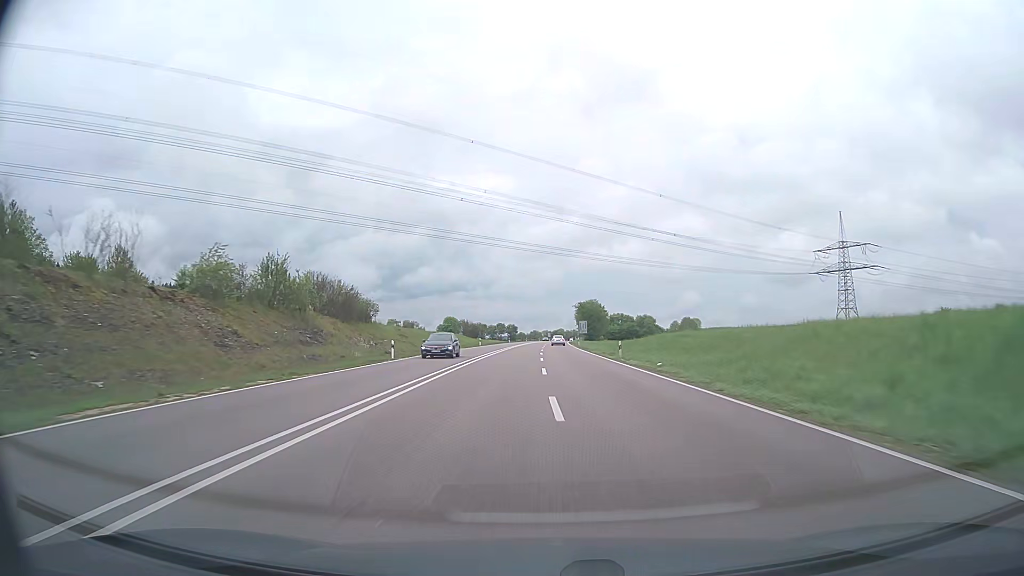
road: trunk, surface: asphalt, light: Day
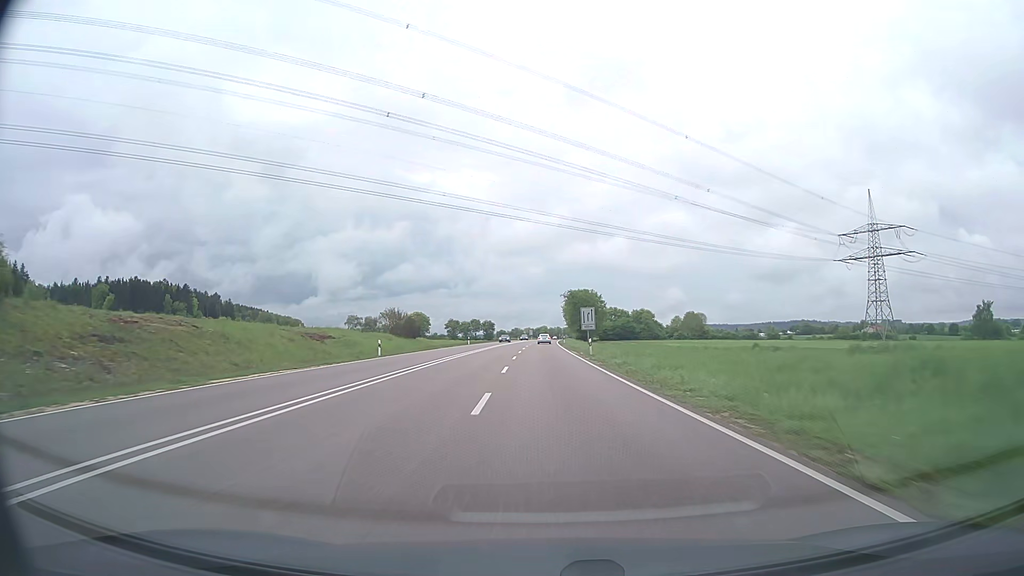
(+0.8, +47.2) m; +2°
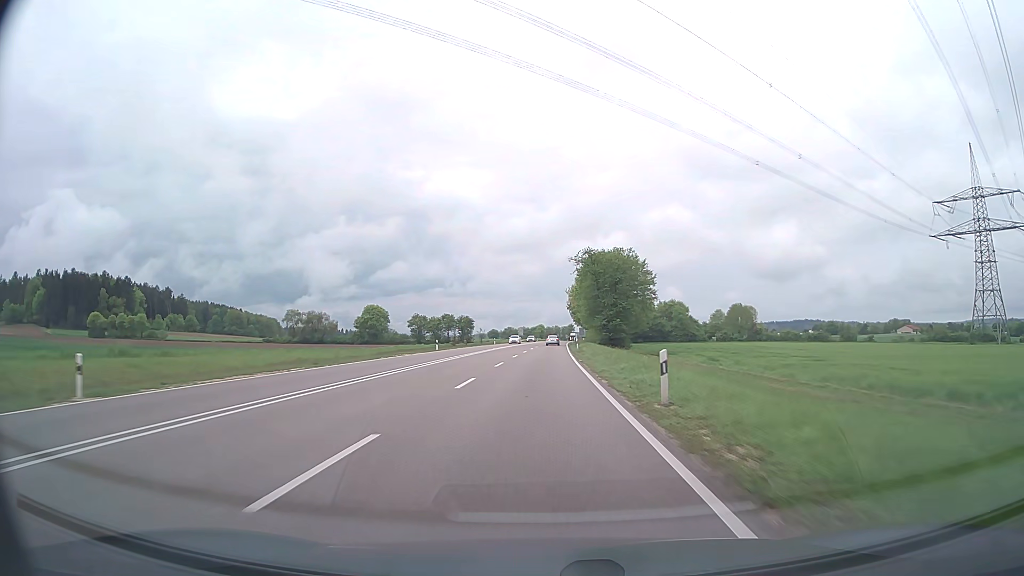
(+0.3, +78.3) m; 0°
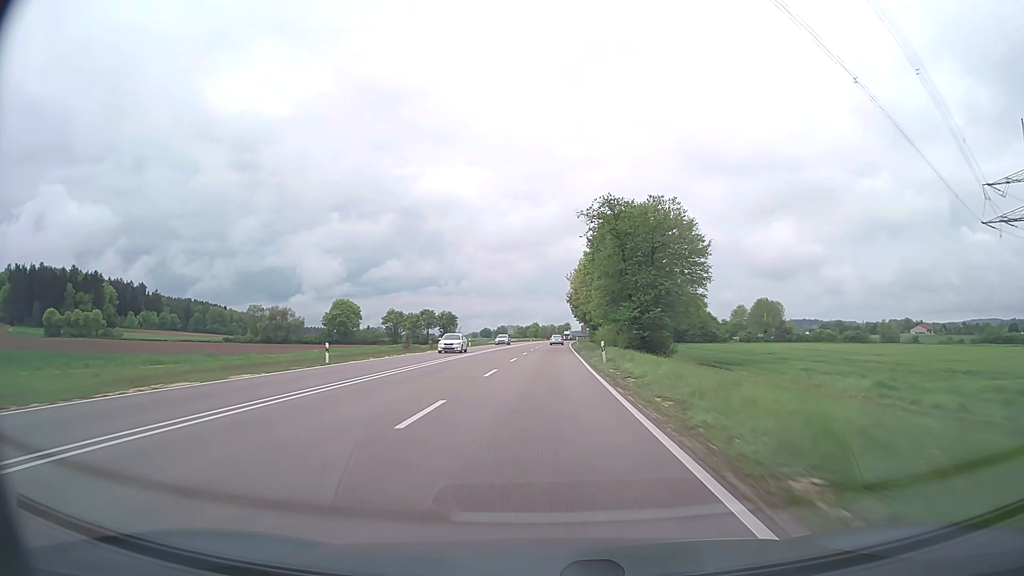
(+0.1, +31.4) m; 0°
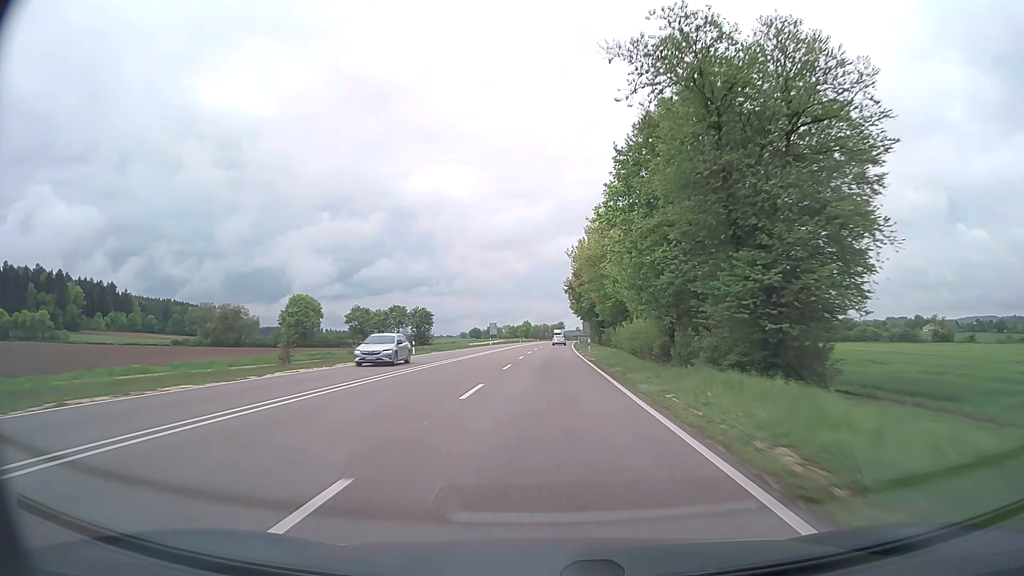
(+0.1, +31.5) m; +1°
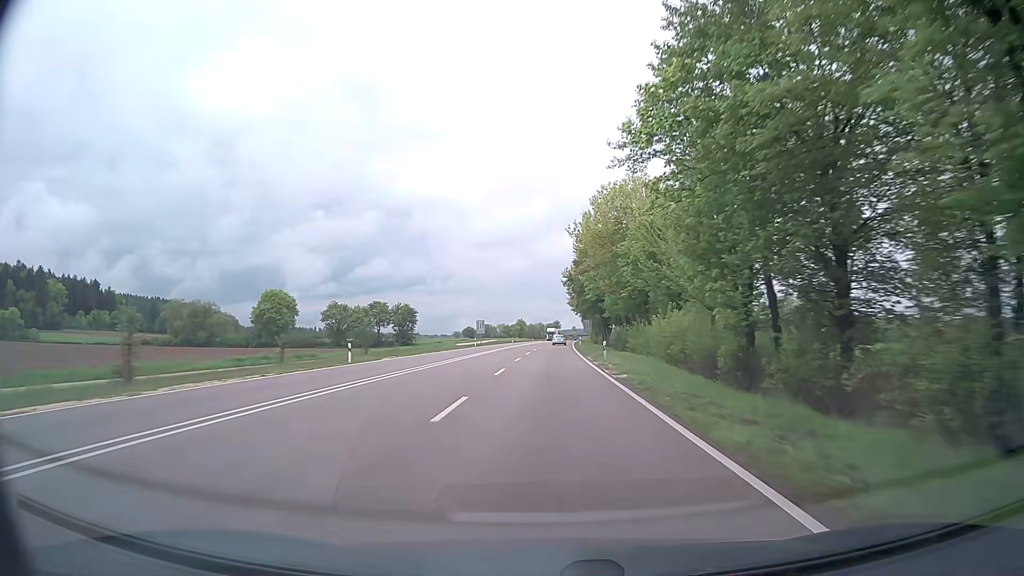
(0.0, +15.8) m; 0°
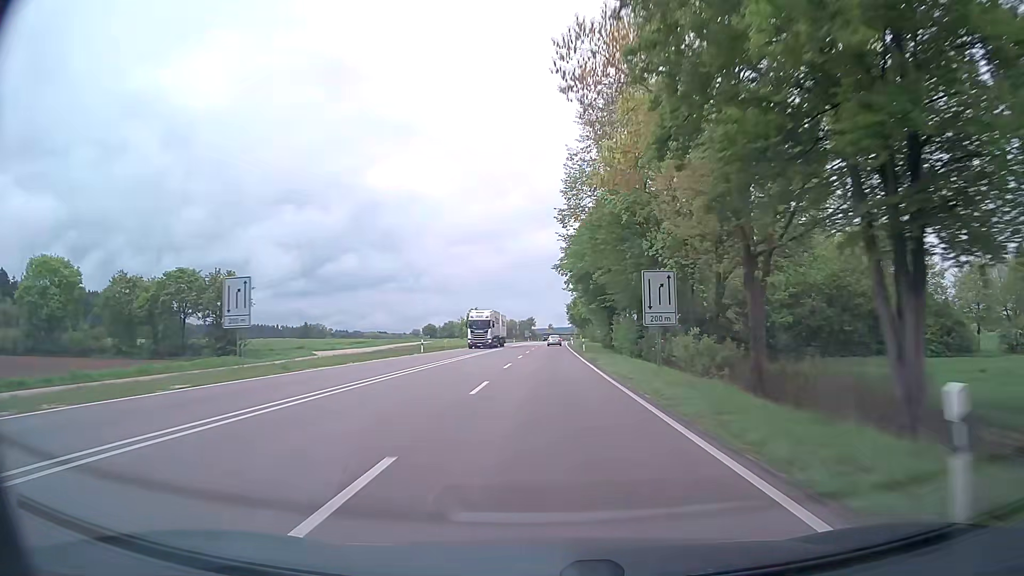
(+1.6, +79.0) m; +2°
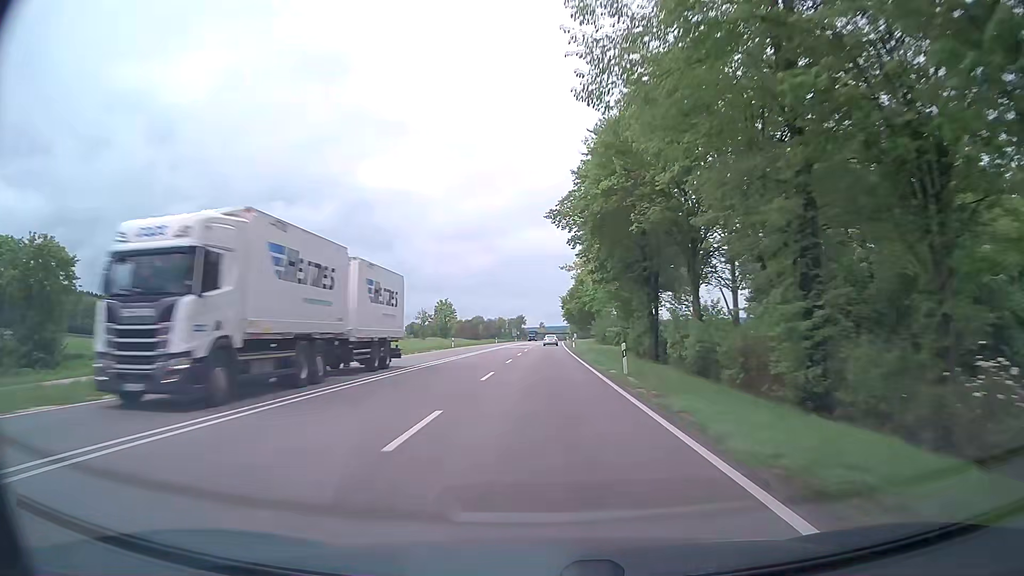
(+0.1, +31.7) m; +1°
(0, +10) (0, +20) (0, +30) (0, +40) (0, +50) (0, +60) (0, +70) (+1, +80) (+1, +90) (+1, +100) m
